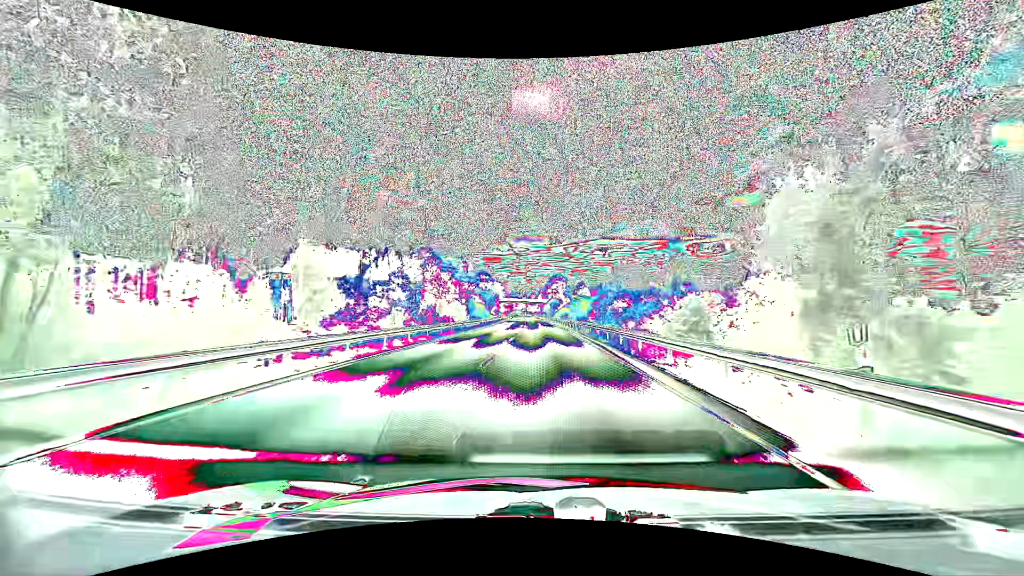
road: primary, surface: asphalt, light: Day
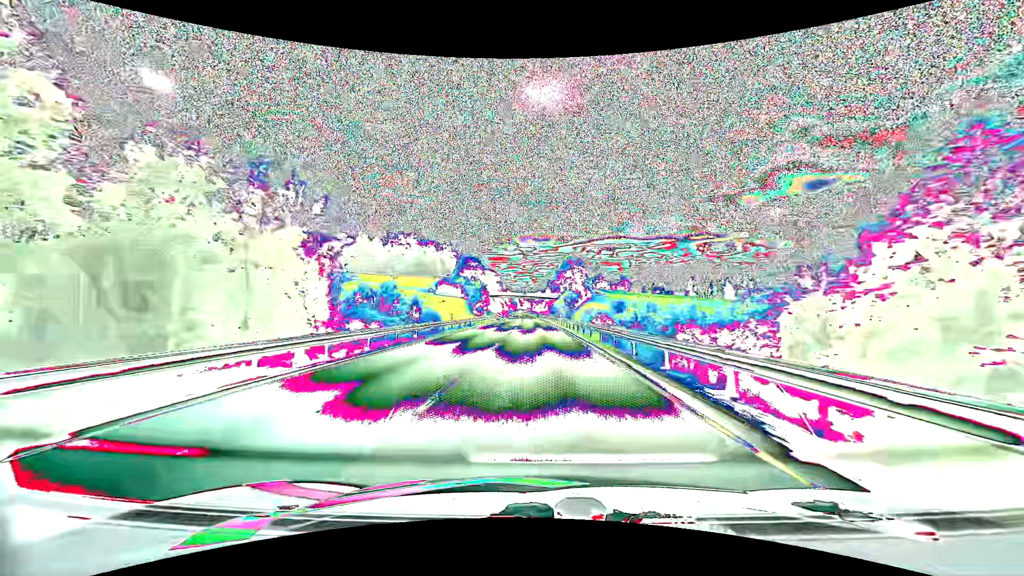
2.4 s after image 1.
(-0.2, +65.3) m; -1°
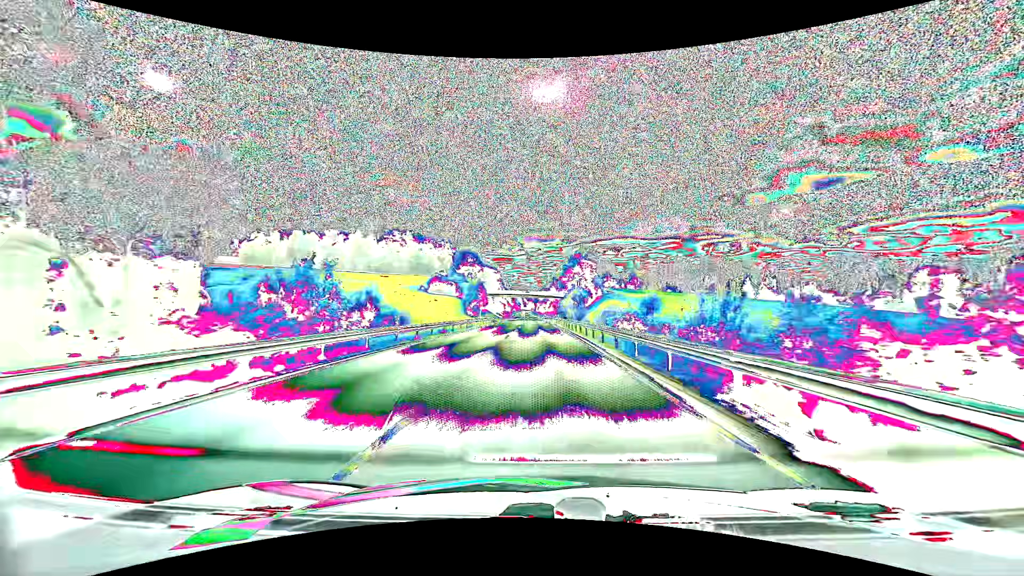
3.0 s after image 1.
(-0.1, +16.4) m; 0°
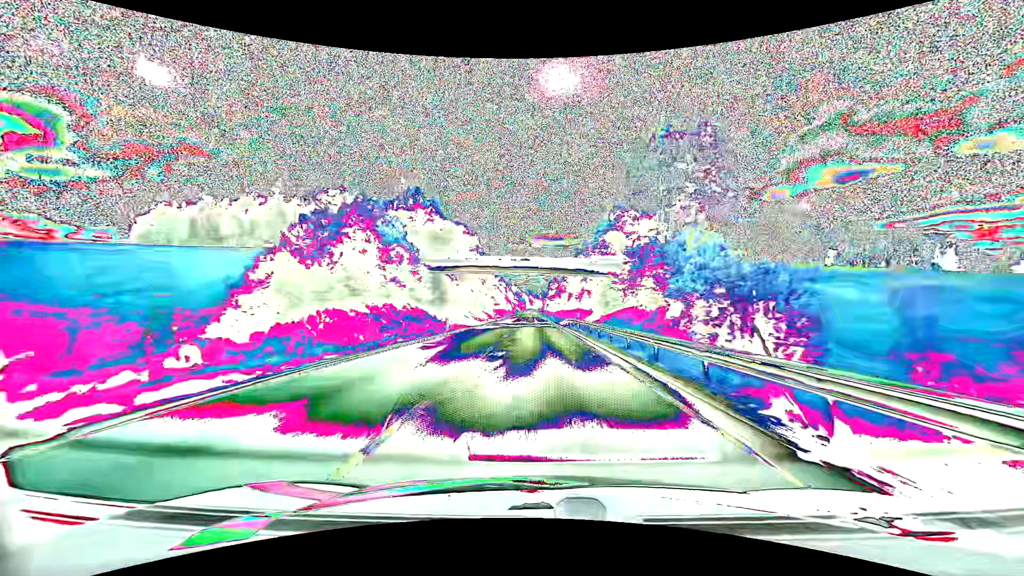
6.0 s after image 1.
(-1.0, +82.8) m; -1°
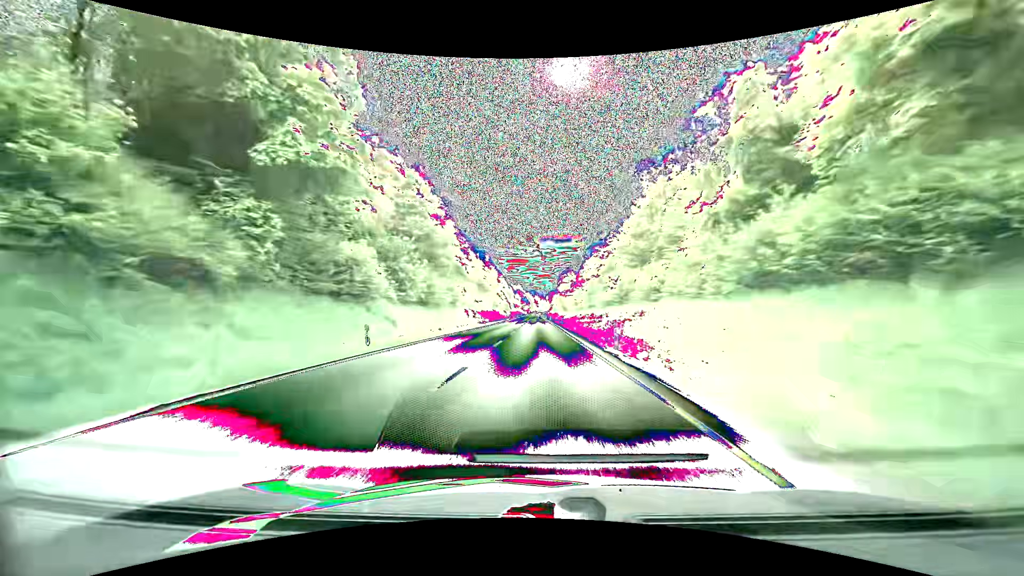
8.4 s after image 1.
(-0.5, +66.8) m; -1°
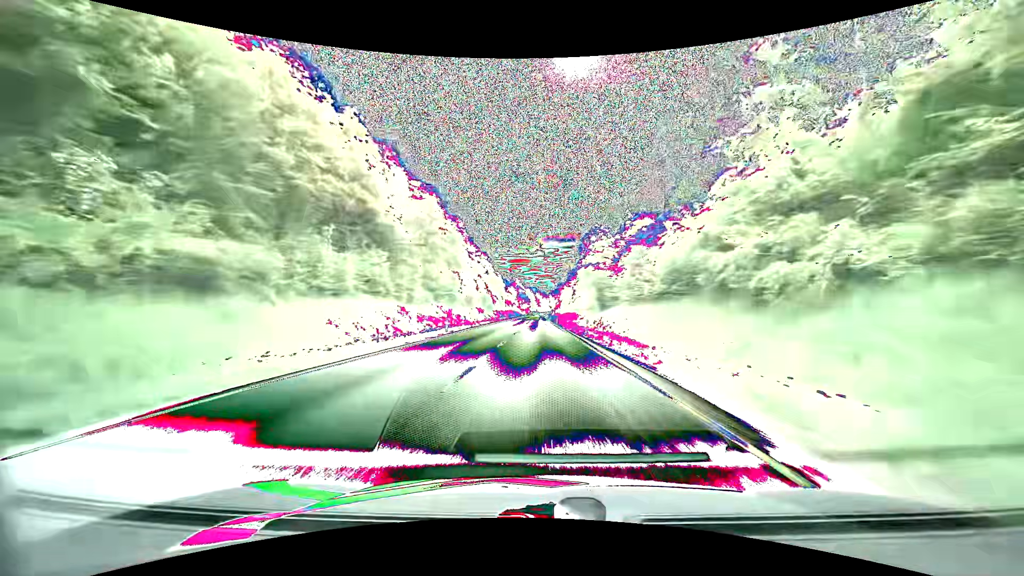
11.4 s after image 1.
(-0.6, +84.0) m; 0°
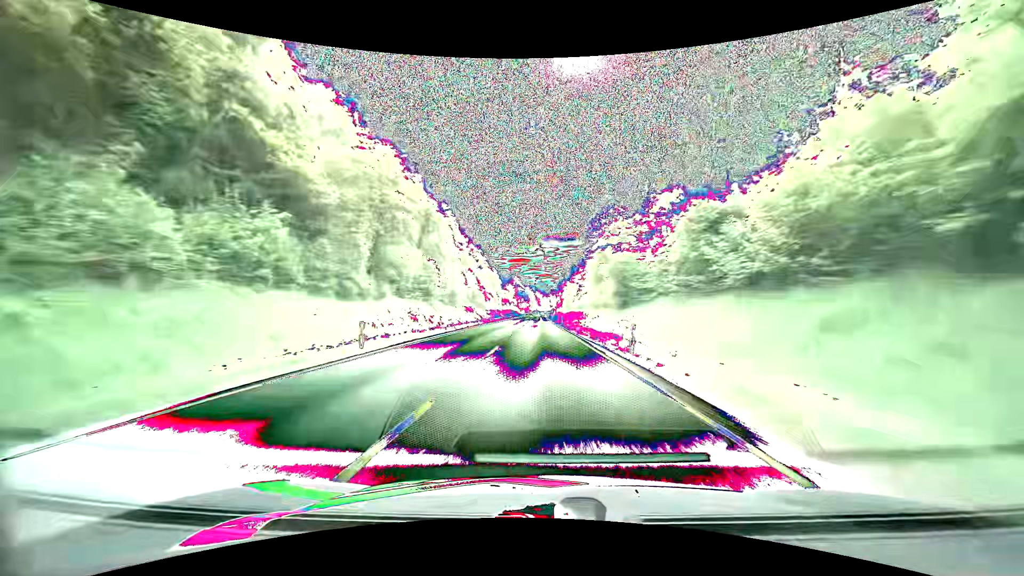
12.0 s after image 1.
(0.0, +16.8) m; 0°
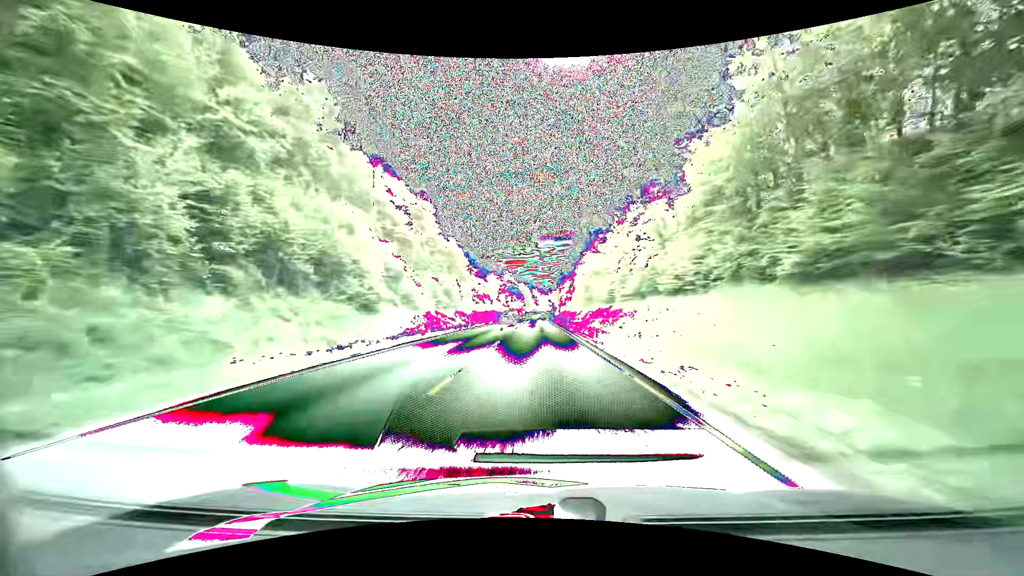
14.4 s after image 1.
(+0.4, +67.5) m; 0°
(0, +10) (0, +20) (0, +30) (0, +40) (0, +50) (0, +60) (0, +70) (0, +80) (0, +90) (0, +100) m
